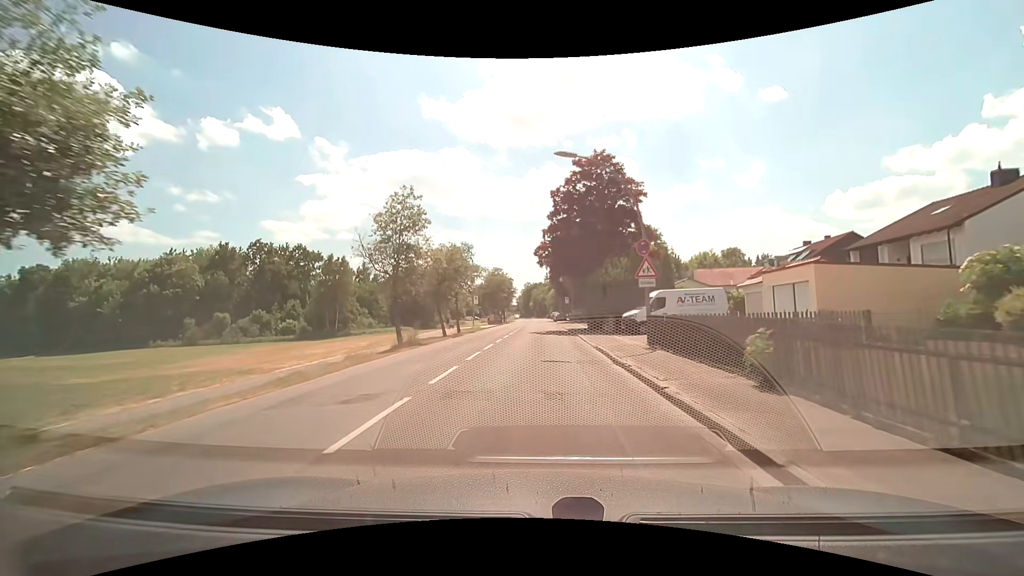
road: tertiary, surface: asphalt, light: Day
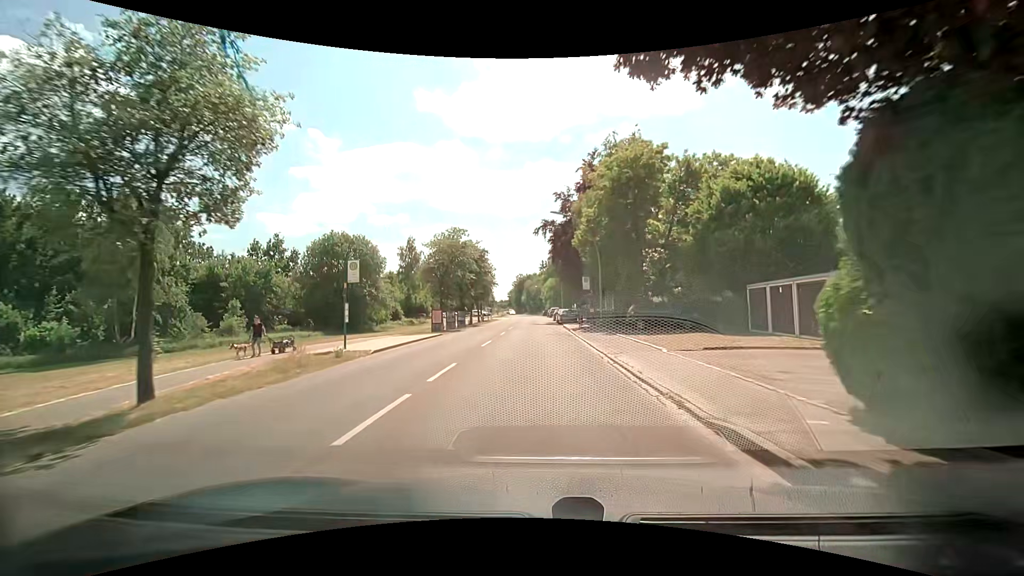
(+0.5, +35.8) m; +1°
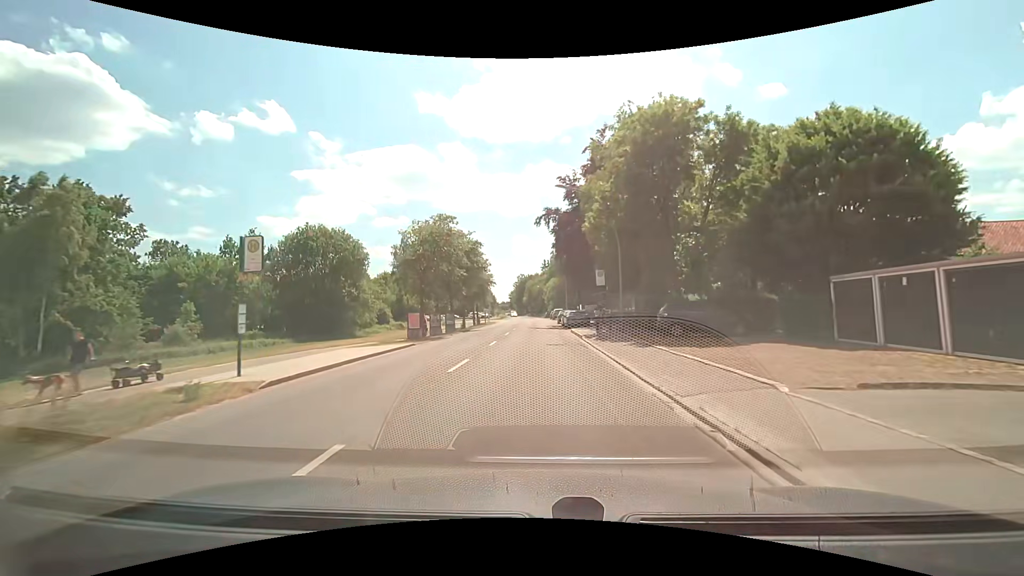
(0.0, +7.3) m; 0°
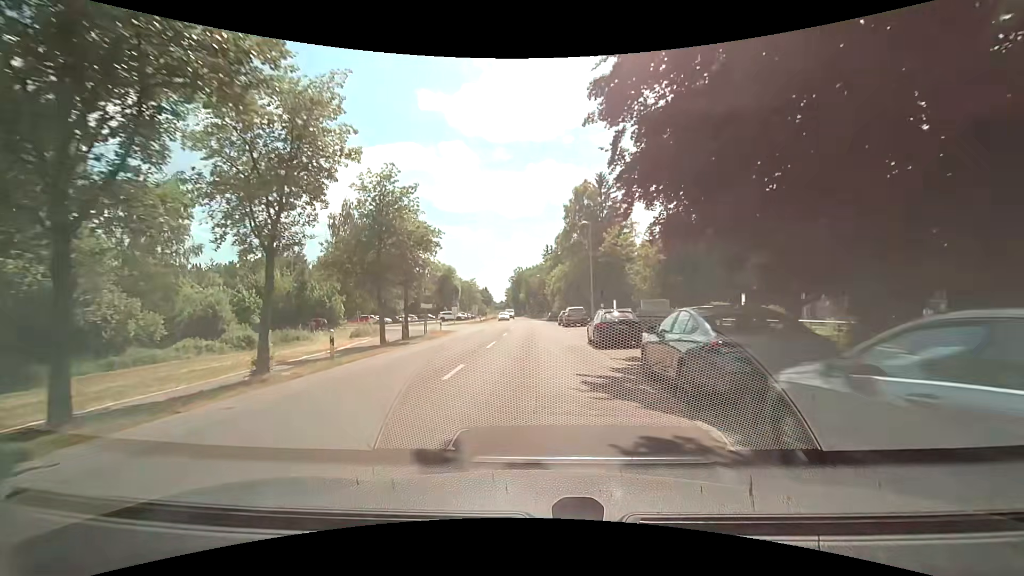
(-0.3, +37.0) m; -1°
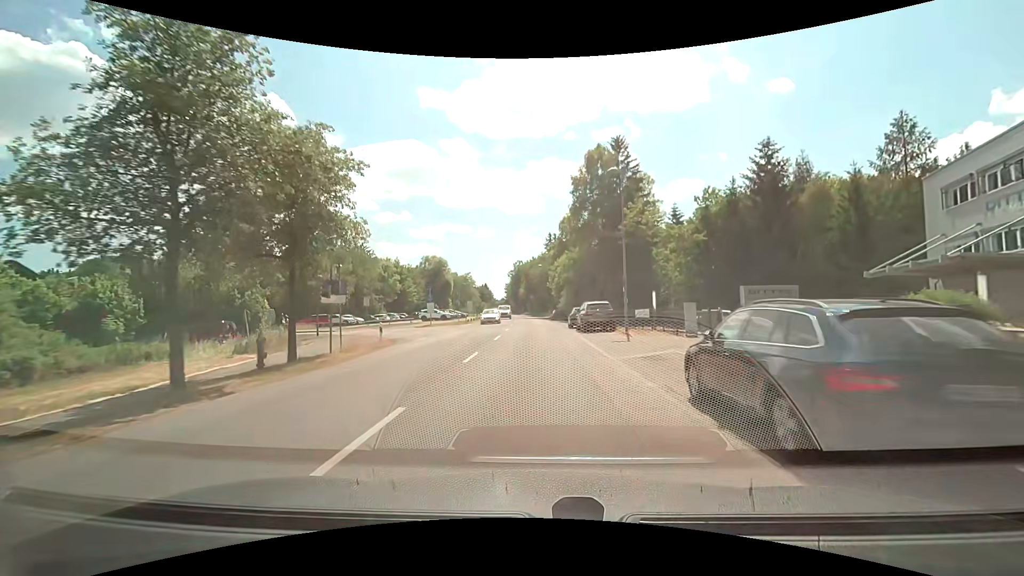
(0.0, +15.0) m; +1°
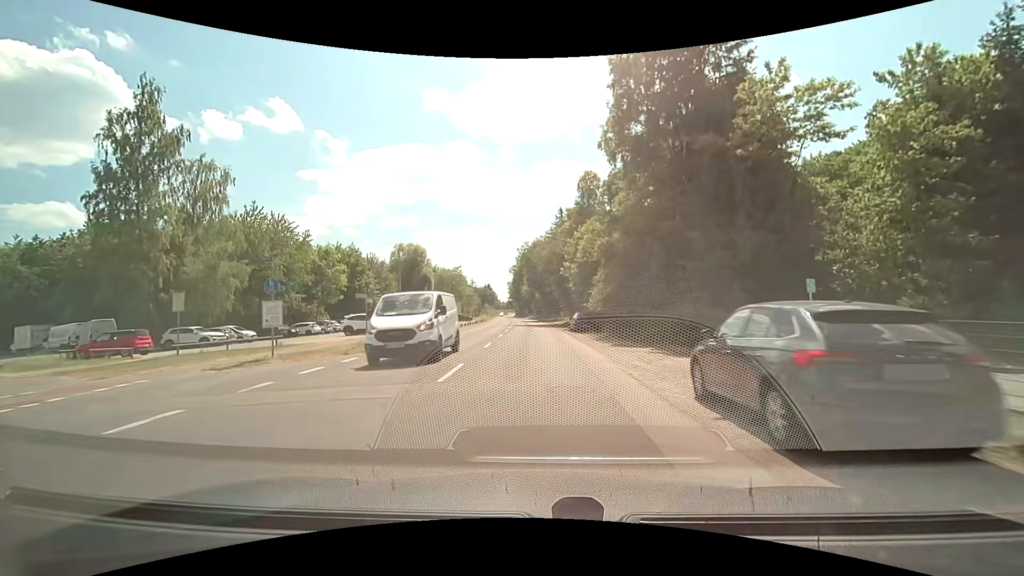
(-0.3, +29.7) m; -2°
(0, +10) (0, +20) (0, +30) (0, +40) (0, +50) (-1, +60) (-1, +70) (-1, +80) (-2, +90) (-3, +100) m
